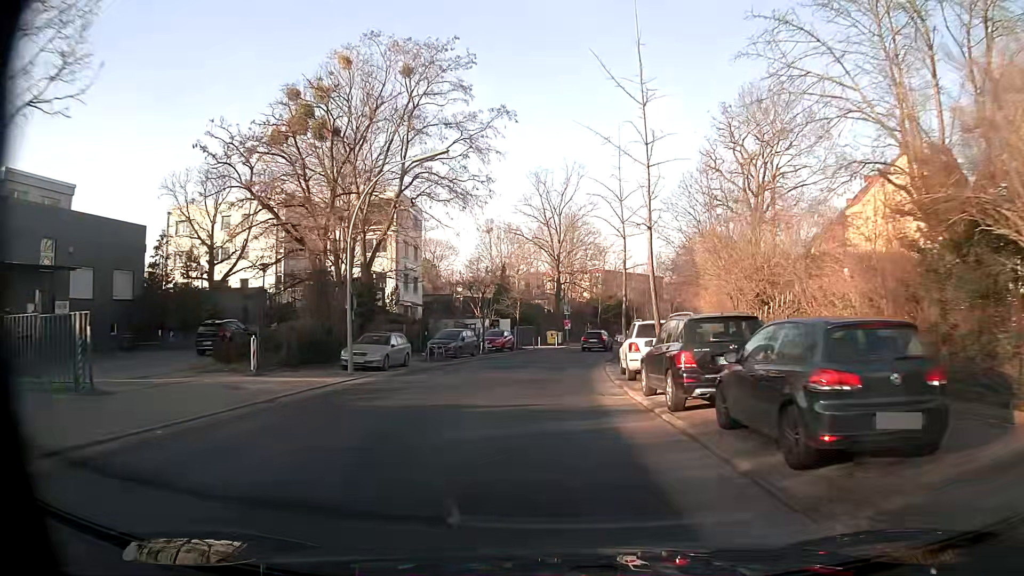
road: tertiary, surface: asphalt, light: Day
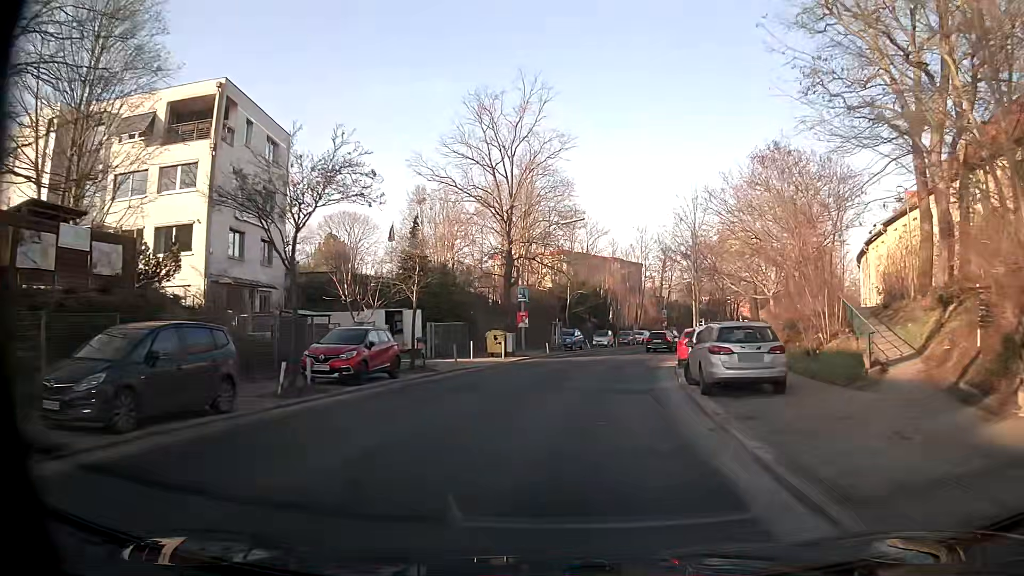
(+0.6, +28.6) m; +4°
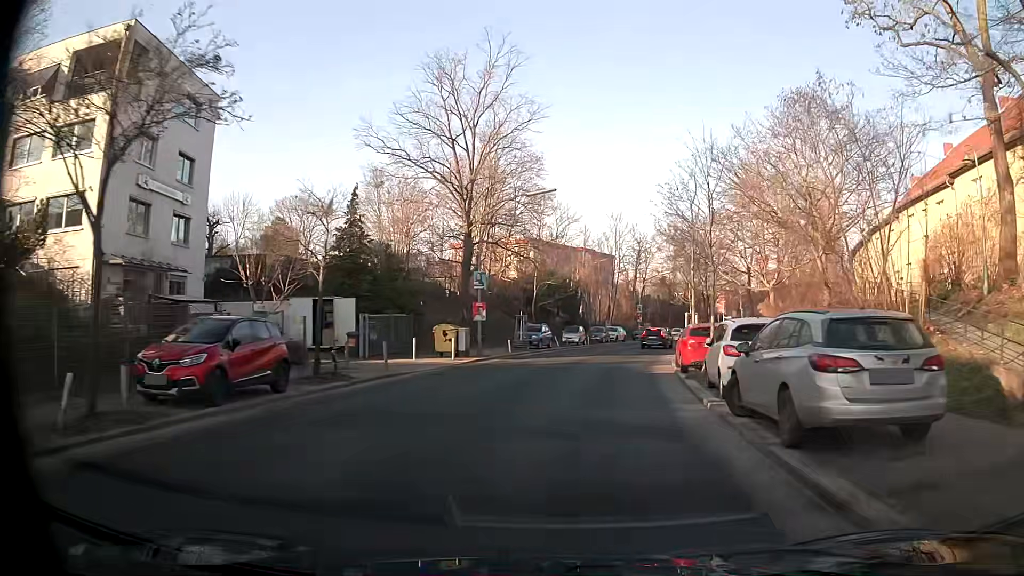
(+0.1, +6.8) m; +3°
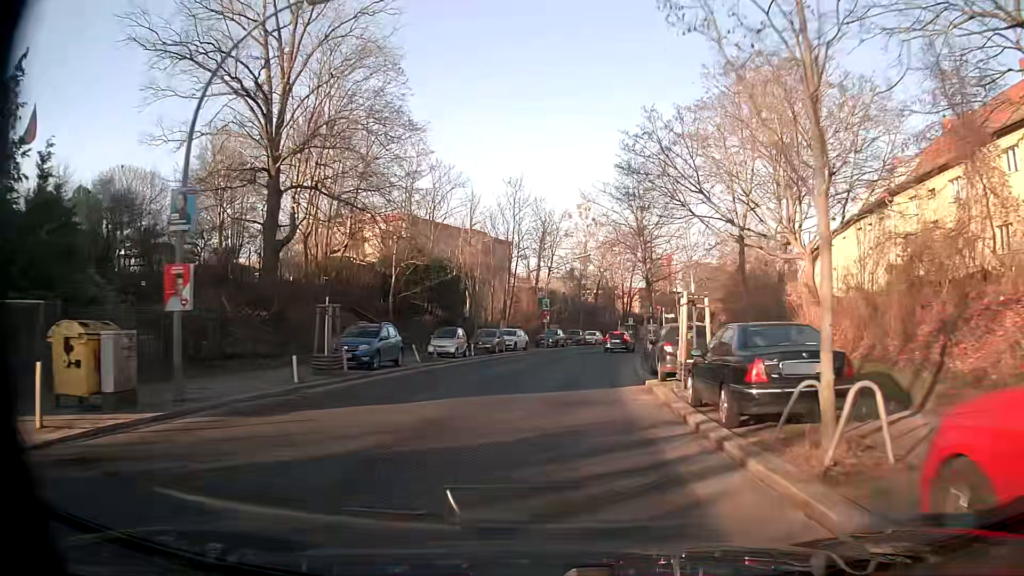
(+1.6, +19.9) m; +8°
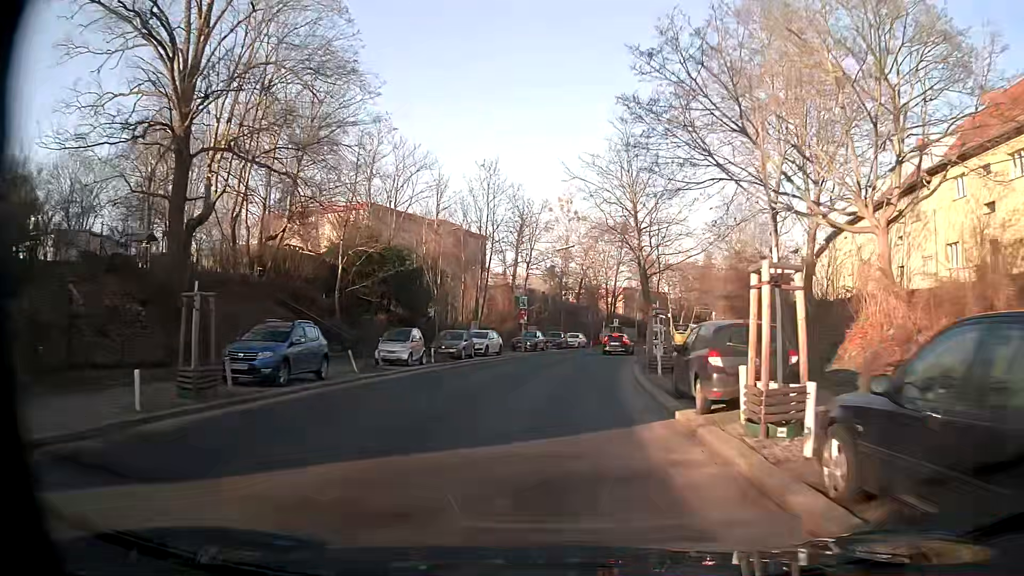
(+0.1, +6.7) m; +2°
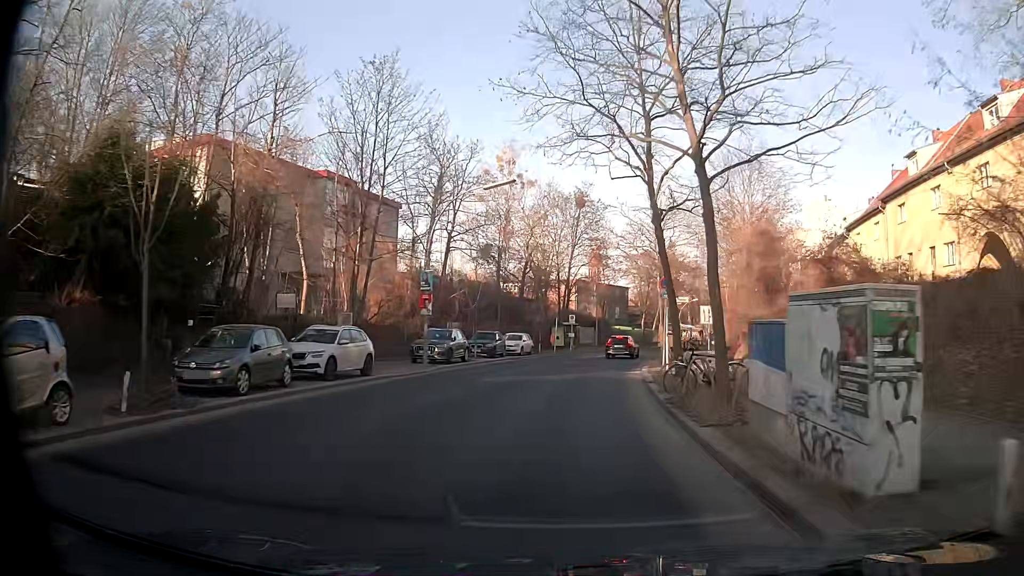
(+0.8, +20.6) m; +4°
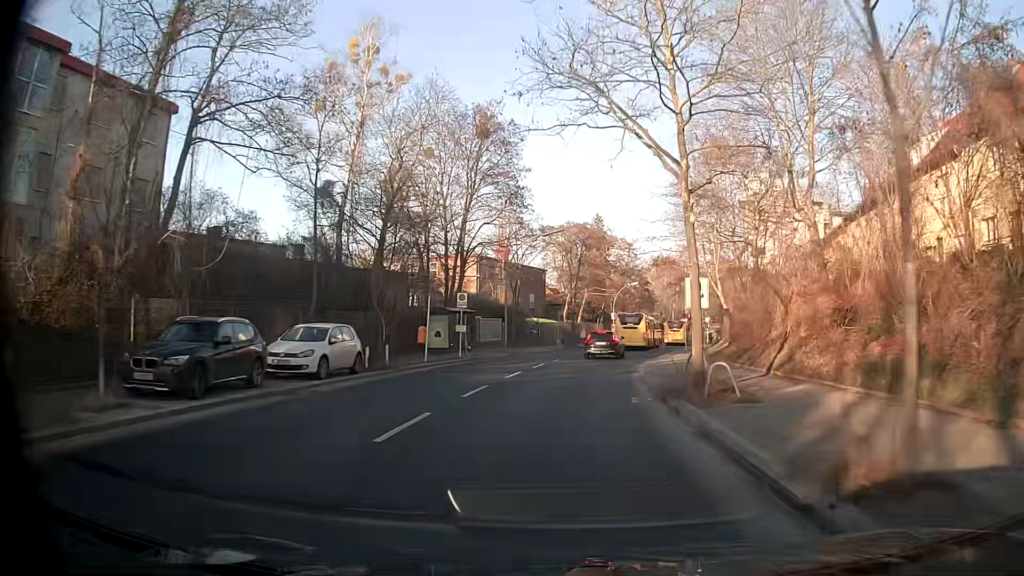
(+1.7, +26.5) m; +8°
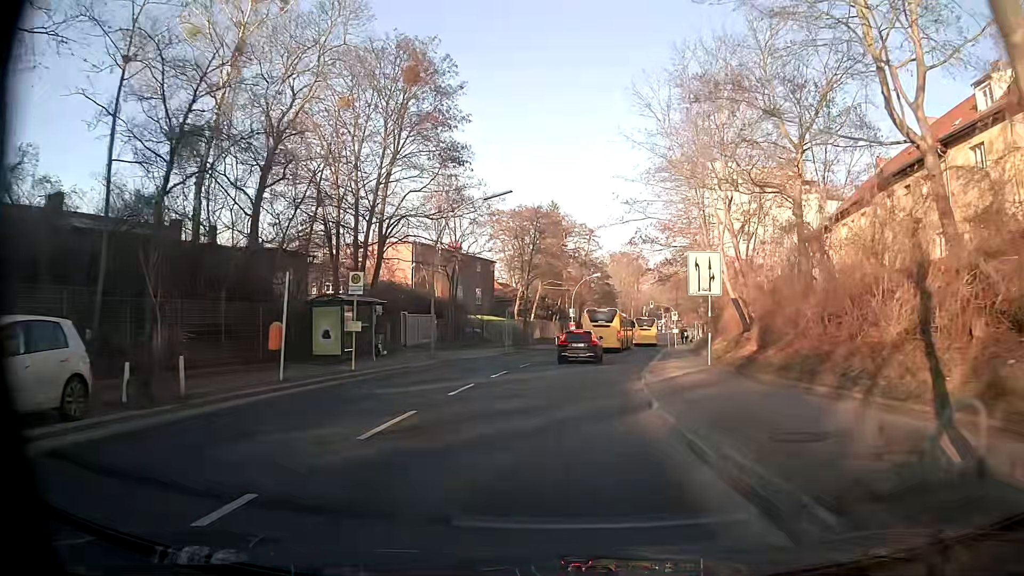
(+0.3, +11.6) m; +4°
(0, +10) (+1, +20) (+1, +30) (+2, +40) (+4, +50) (+6, +60) (+8, +69) (+10, +79) (+12, +89) (+14, +99) m
